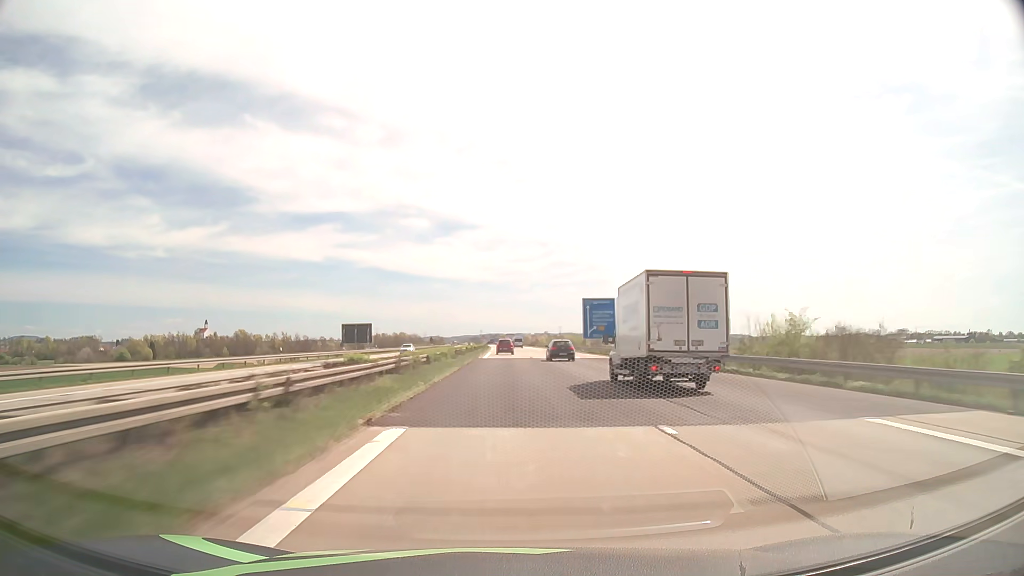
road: motorway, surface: asphalt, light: Day
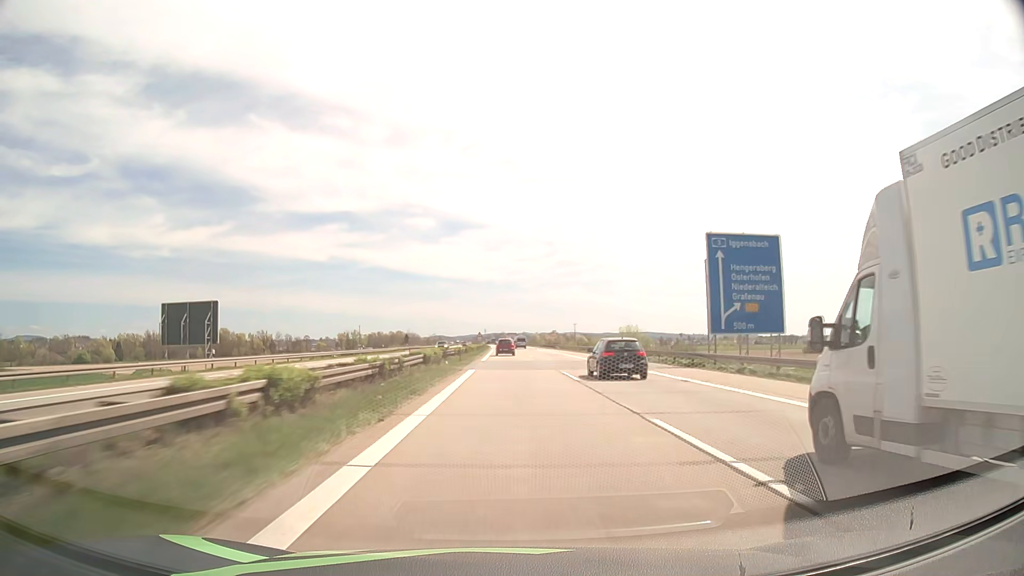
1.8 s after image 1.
(-0.3, +58.0) m; -1°
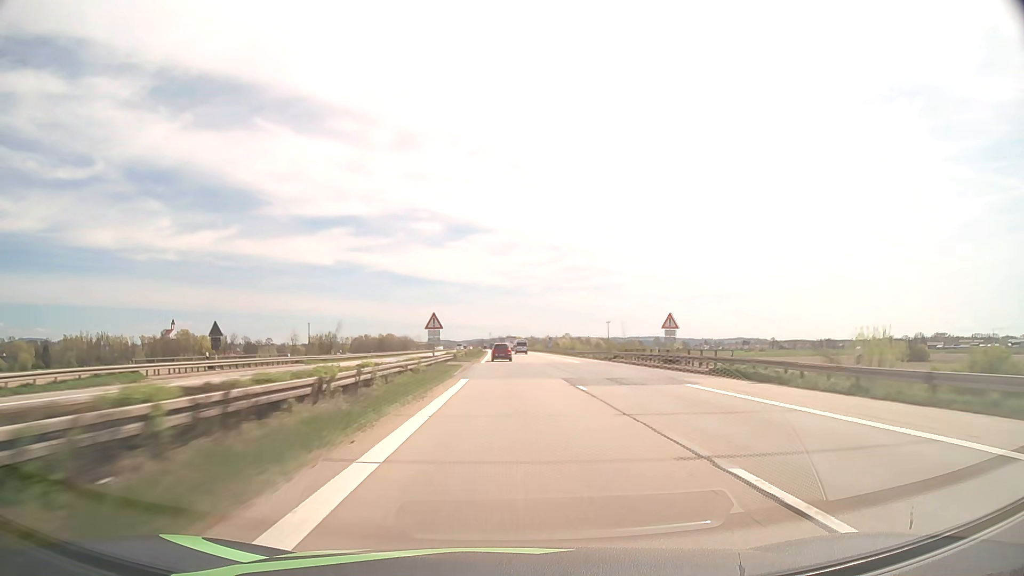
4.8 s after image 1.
(-0.5, +94.7) m; 0°
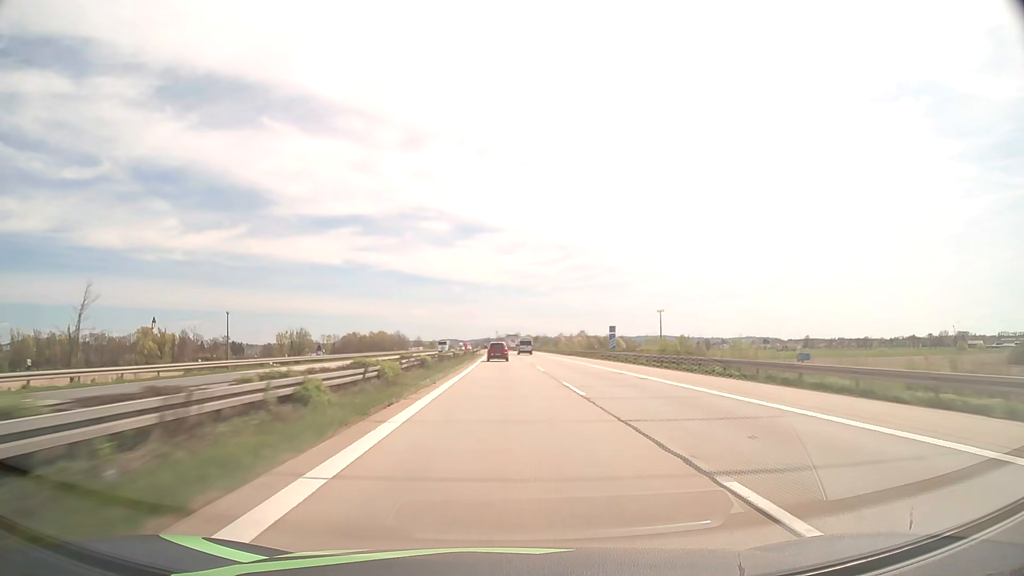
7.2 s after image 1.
(-0.4, +76.4) m; -1°
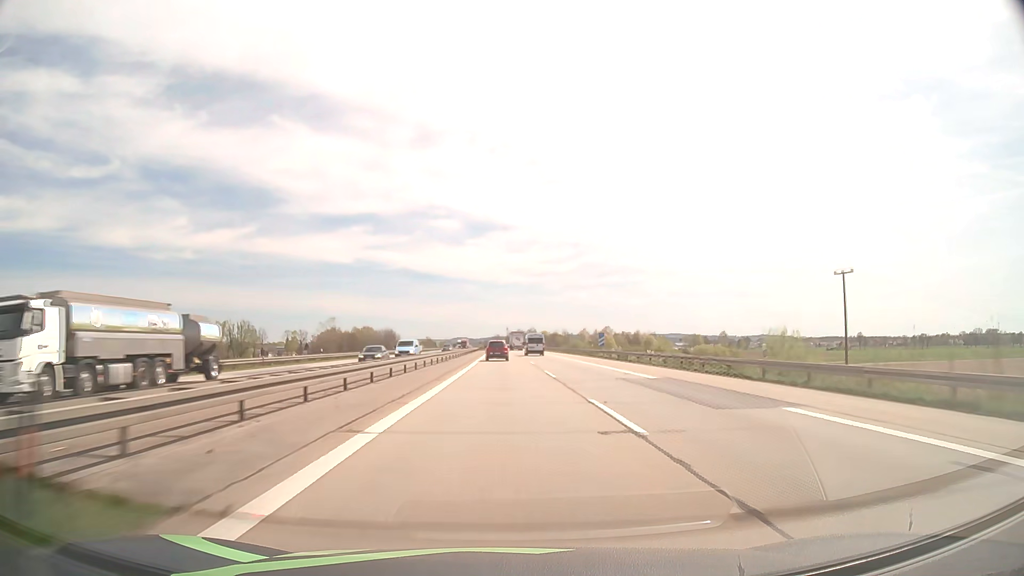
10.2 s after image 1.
(-0.9, +97.1) m; -1°
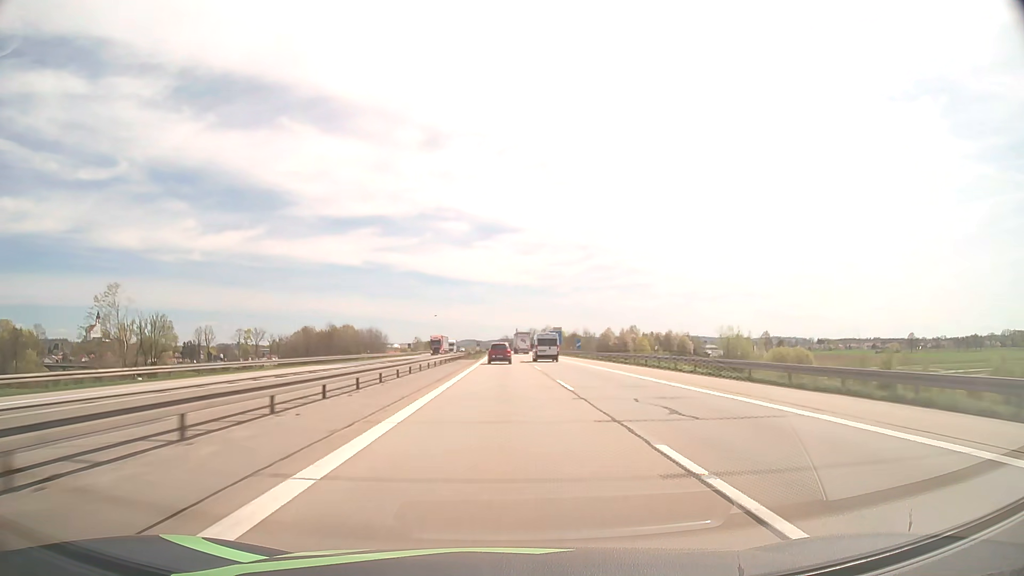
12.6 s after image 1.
(-0.5, +78.6) m; -1°
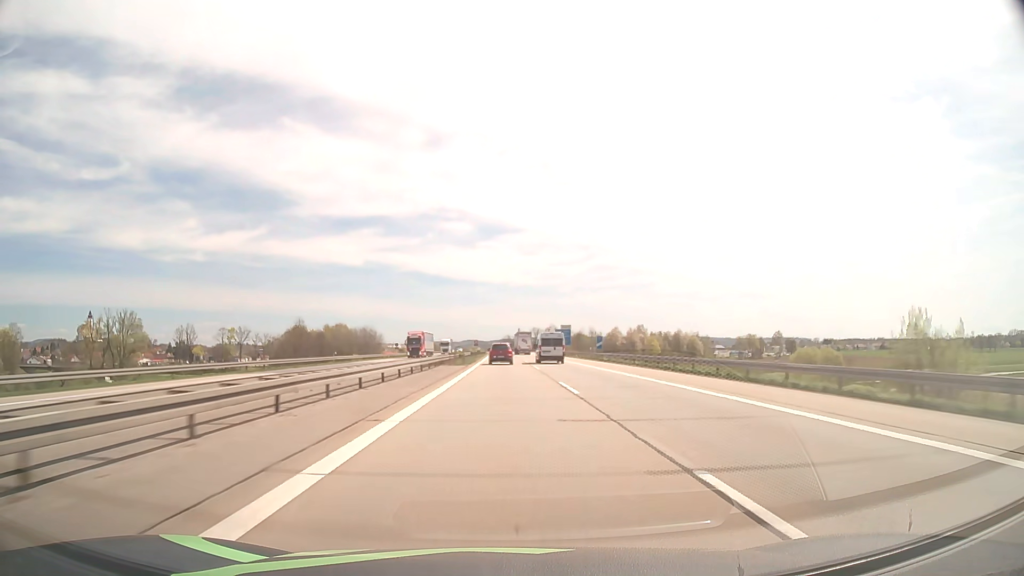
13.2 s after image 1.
(0.0, +19.8) m; 0°
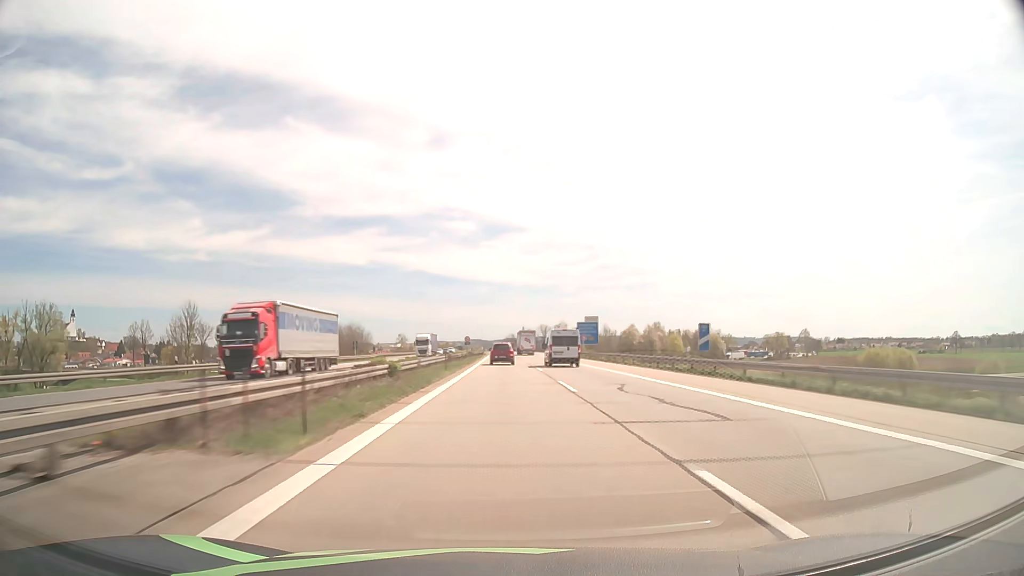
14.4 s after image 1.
(-0.1, +39.7) m; 0°
(0, +10) (0, +20) (0, +30) (0, +40) (0, +50) (0, +60) (0, +70) (-1, +80) (-1, +90) (-1, +100) m
